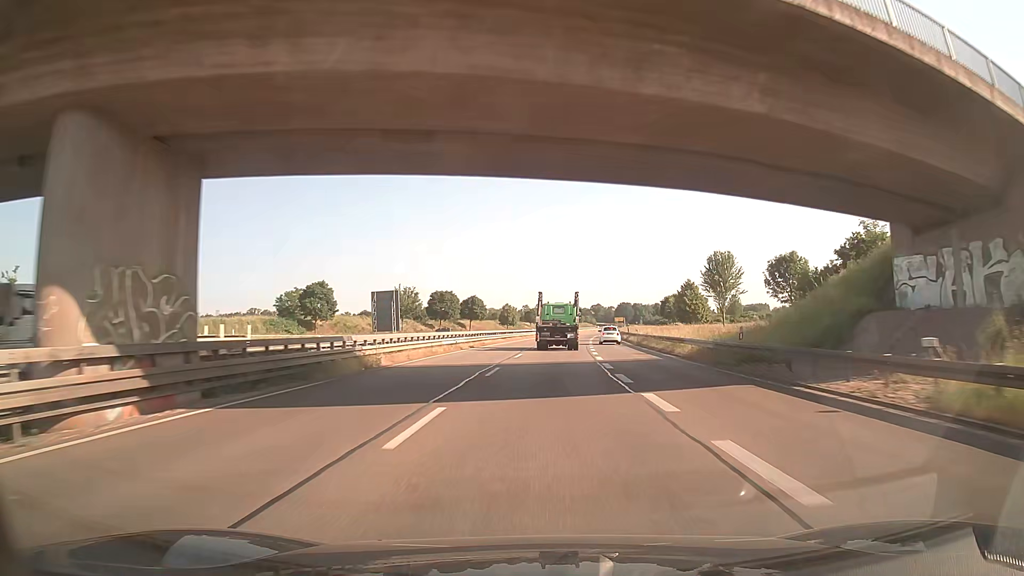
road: trunk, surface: asphalt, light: Day
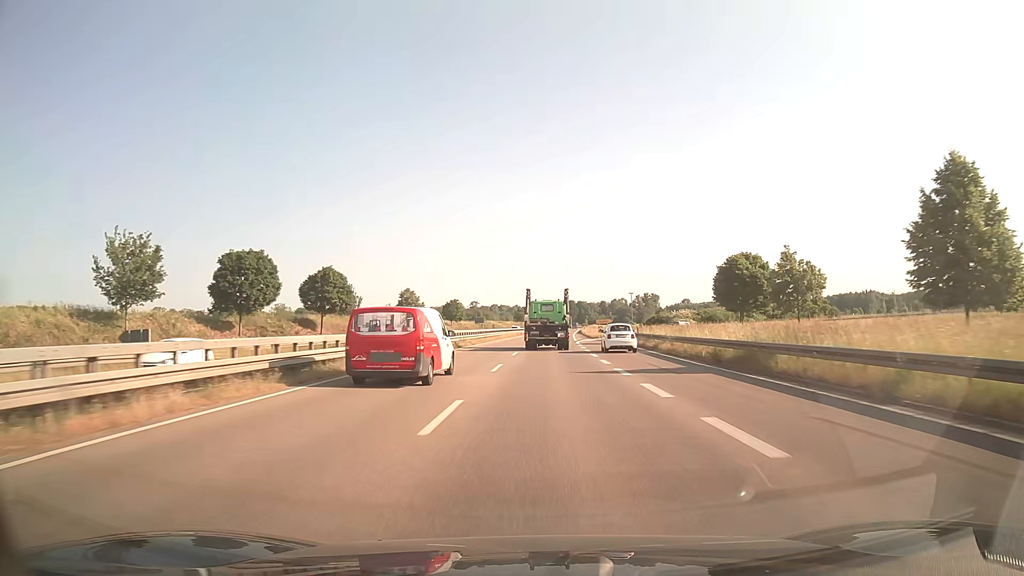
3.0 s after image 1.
(+3.3, +71.0) m; +5°
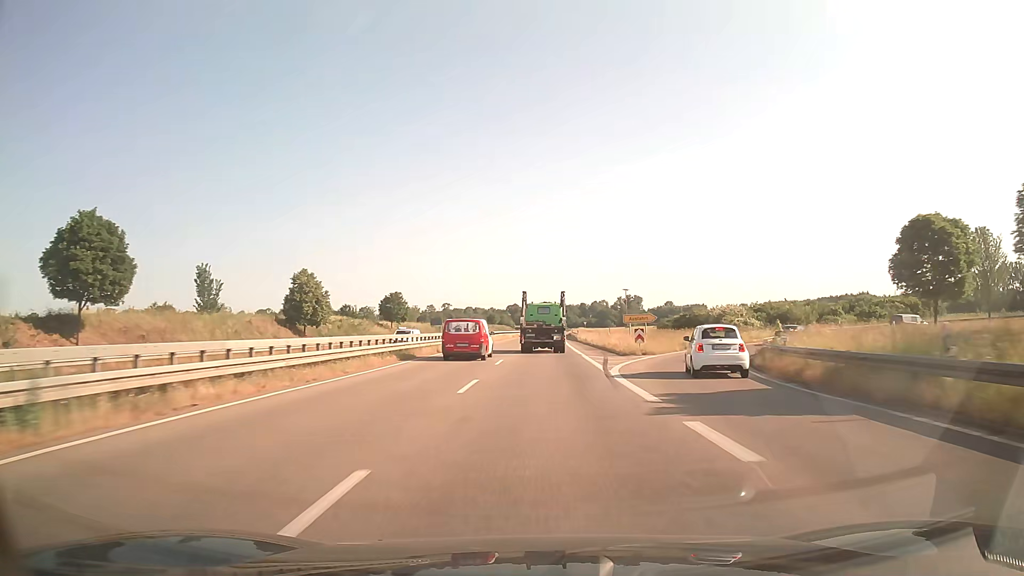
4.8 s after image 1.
(+0.8, +42.2) m; +2°
(0, +10) (0, +20) (0, +30) (+1, +40) (+1, +50) (+1, +60) (+1, +70) (+2, +80) (+2, +90) (+2, +100) m
